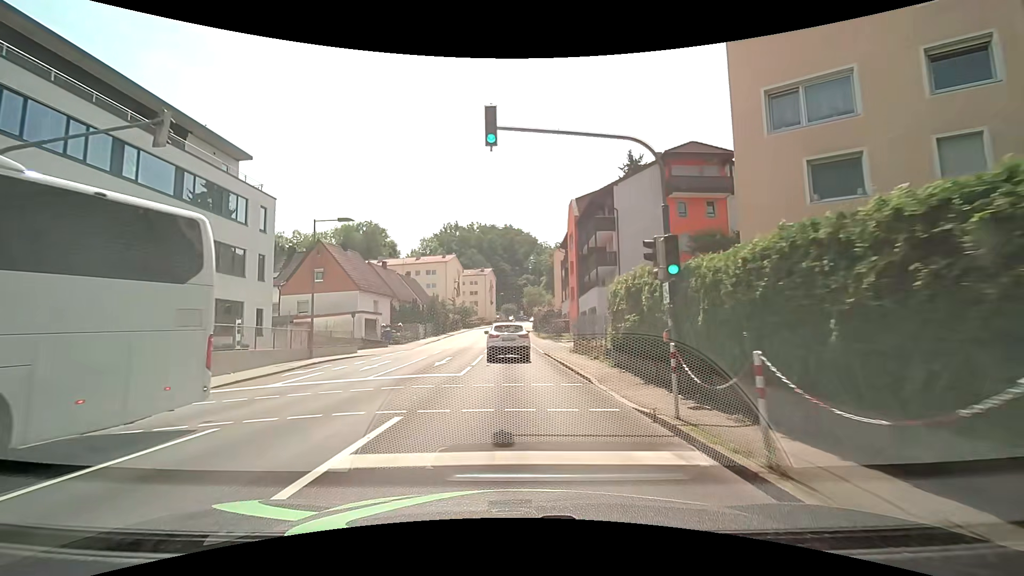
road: tertiary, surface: asphalt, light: Day
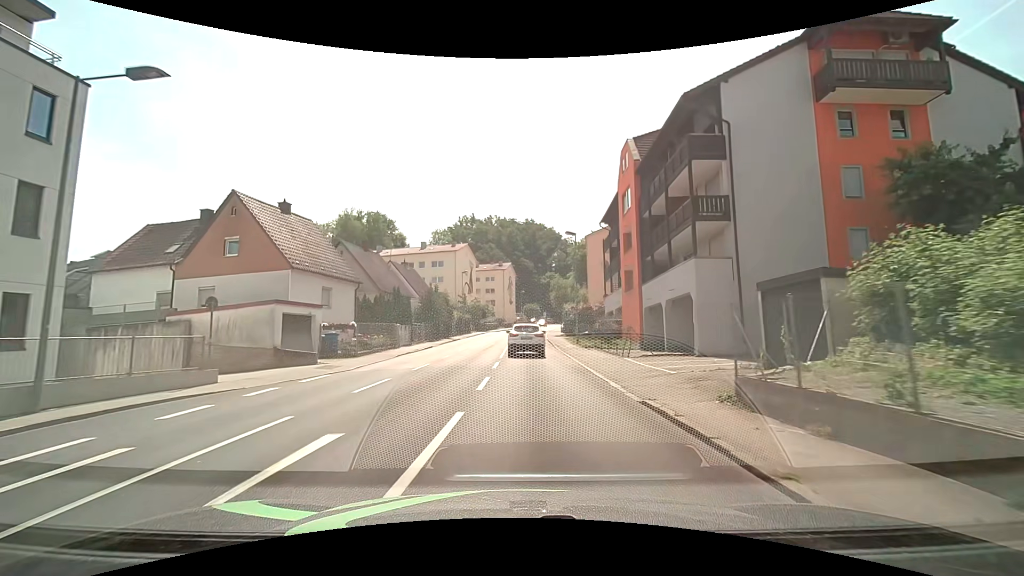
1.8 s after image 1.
(-0.4, +17.5) m; -2°
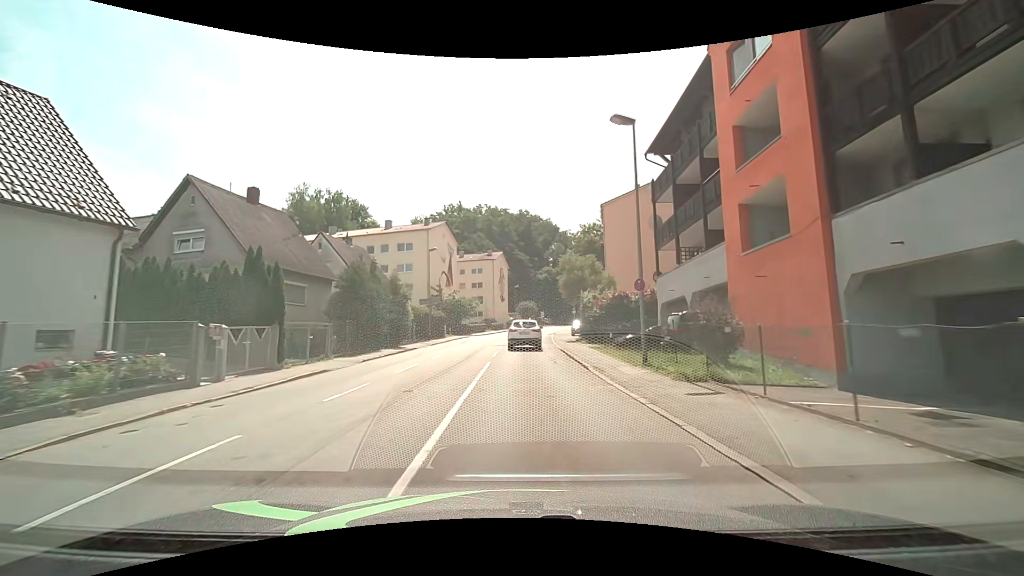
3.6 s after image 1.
(+0.2, +19.9) m; +1°
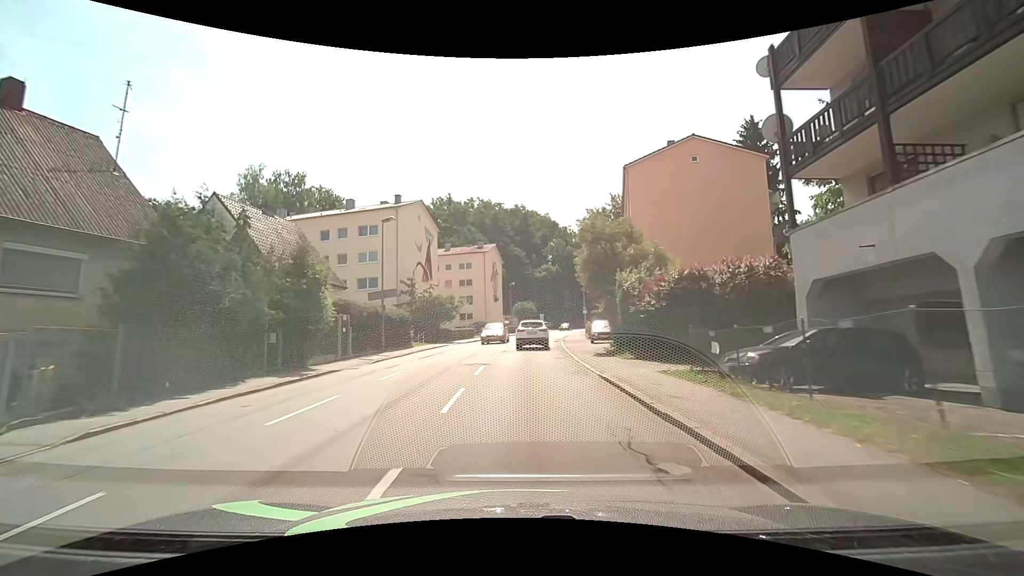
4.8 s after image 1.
(+0.1, +14.2) m; 0°
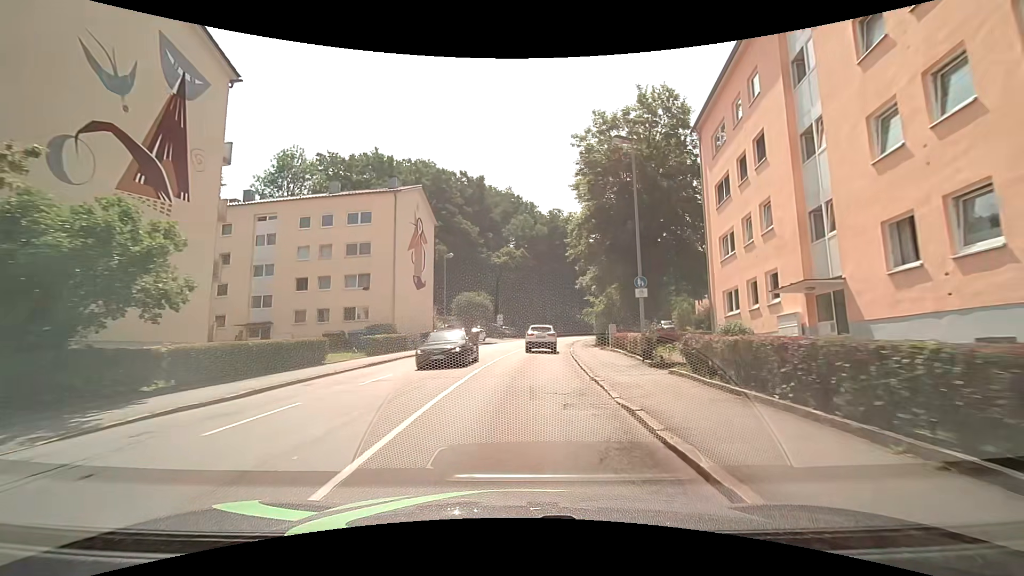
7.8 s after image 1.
(+1.1, +36.5) m; +5°
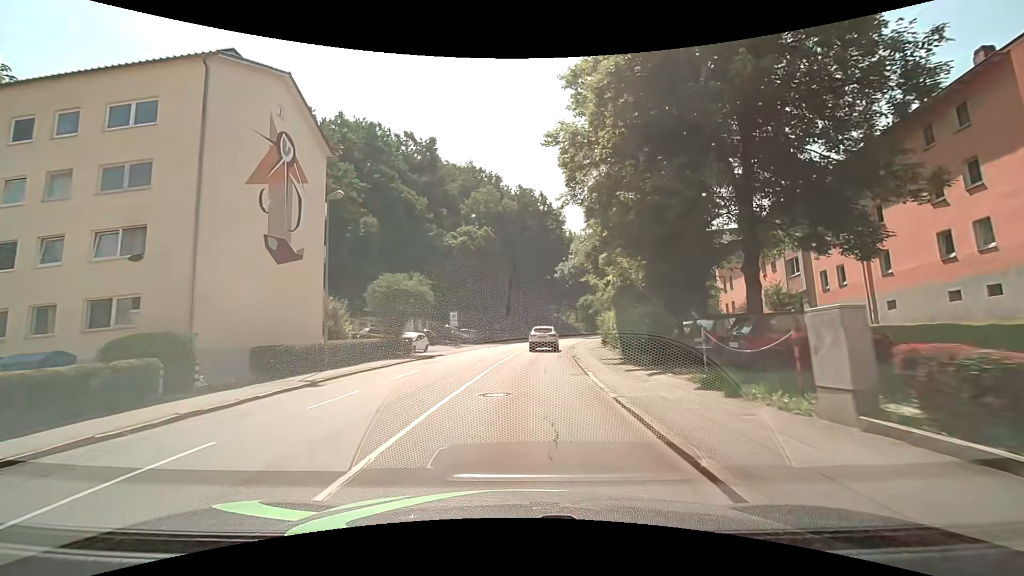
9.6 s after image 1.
(+0.7, +21.1) m; +3°
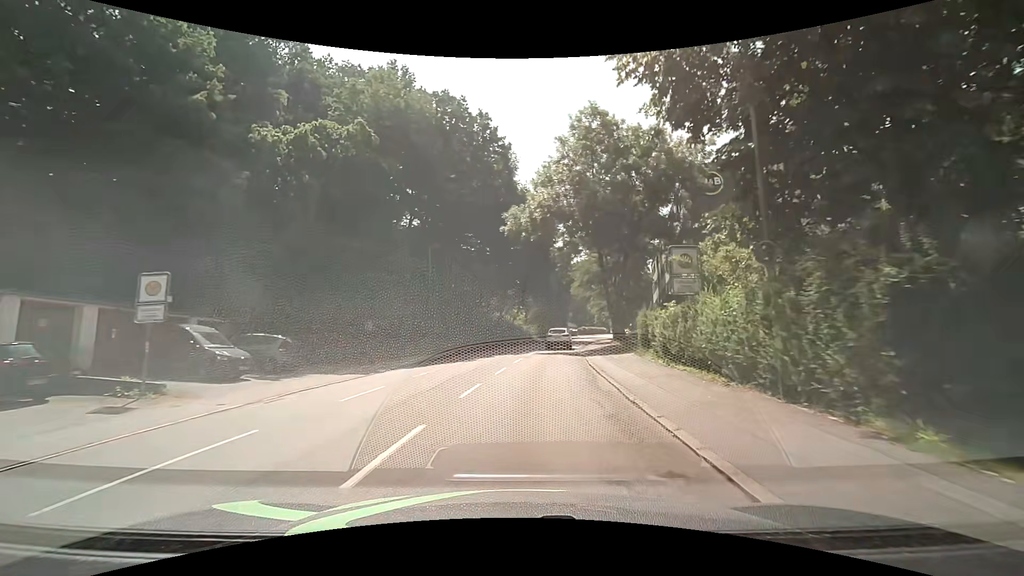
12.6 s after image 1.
(+2.0, +35.9) m; +7°
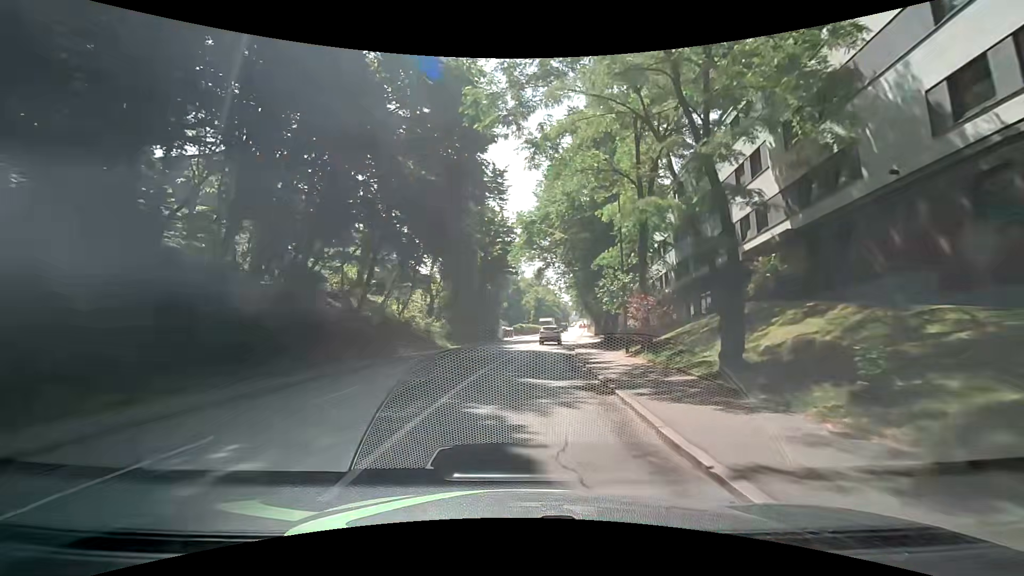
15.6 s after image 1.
(+3.2, +37.1) m; +9°
(0, +10) (+1, +20) (+1, +30) (+2, +40) (+4, +50) (+5, +60) (+7, +70) (+8, +80) (+9, +89) (+11, +99) m
